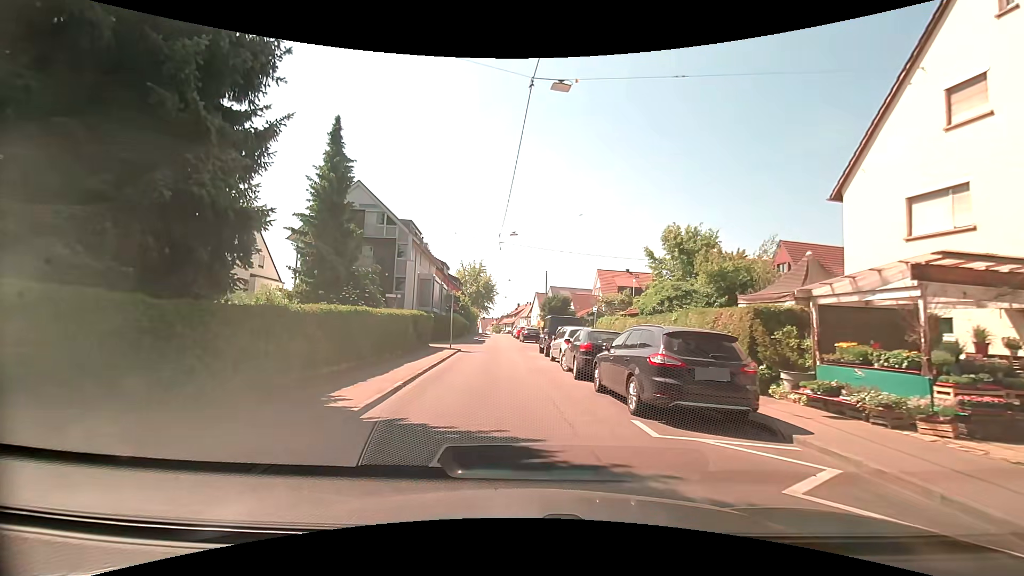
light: Day
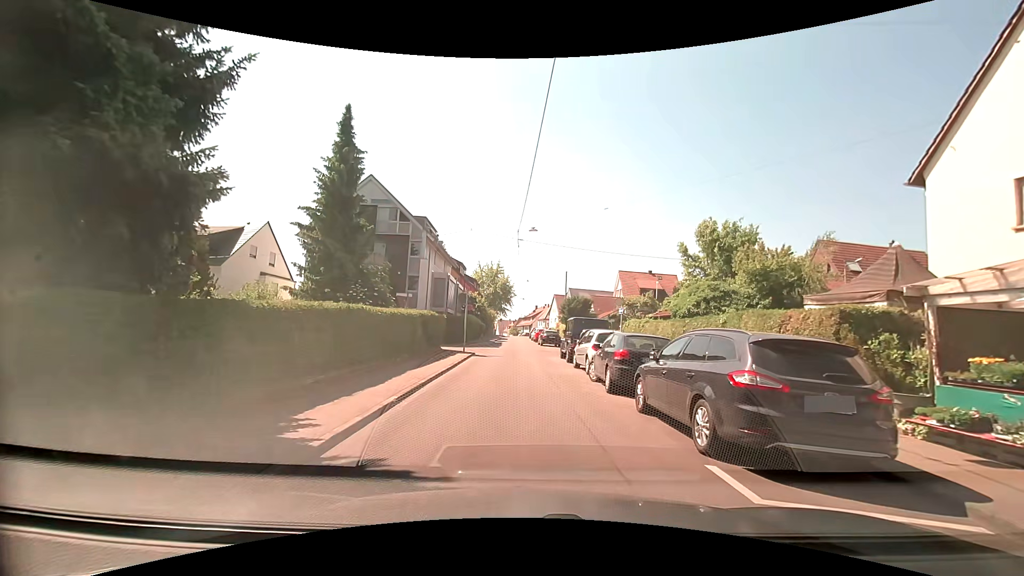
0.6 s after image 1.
(-0.1, +2.2) m; -3°
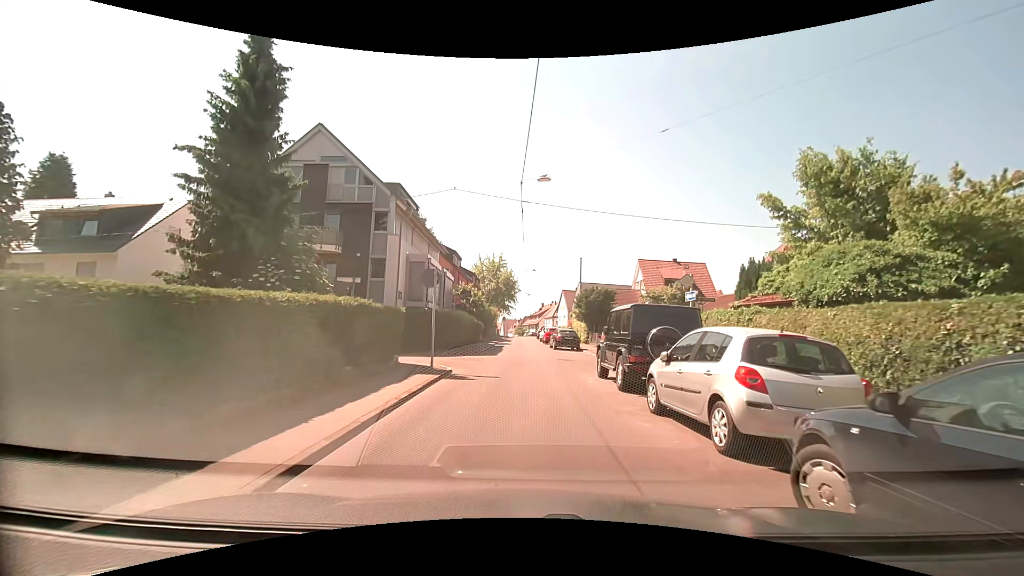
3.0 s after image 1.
(0.0, +10.5) m; -1°
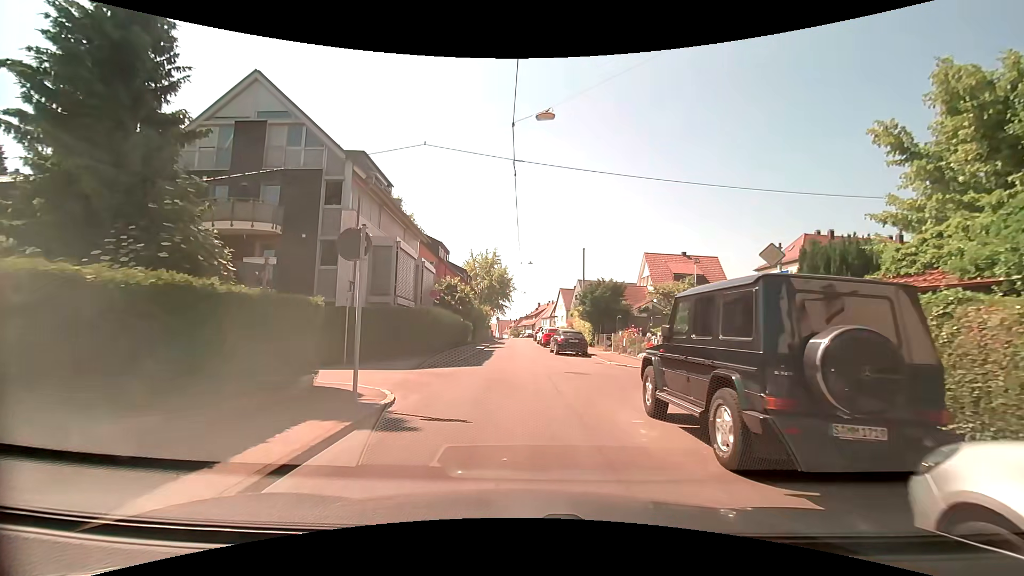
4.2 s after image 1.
(+0.1, +6.3) m; +1°
